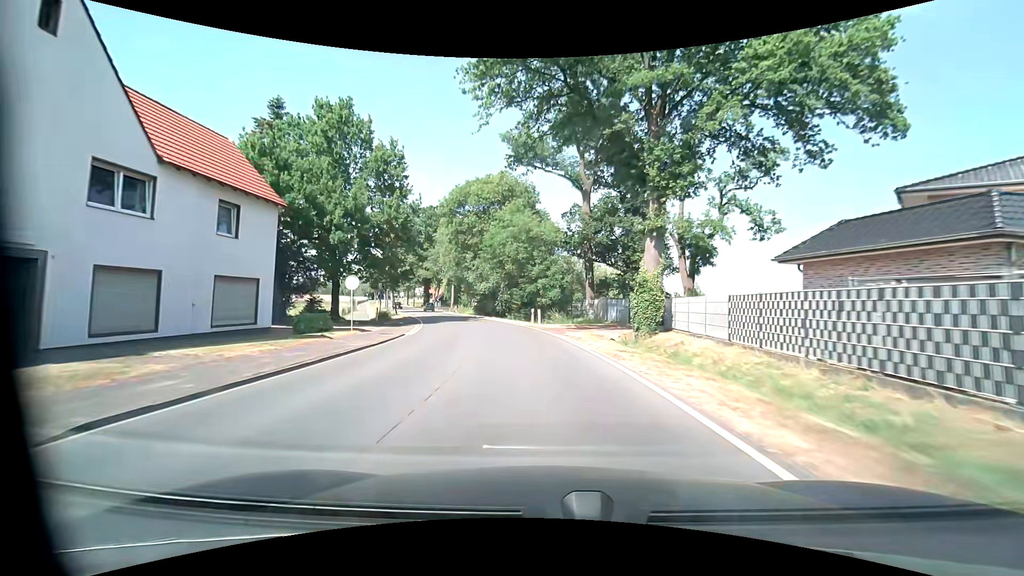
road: tertiary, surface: asphalt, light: Day
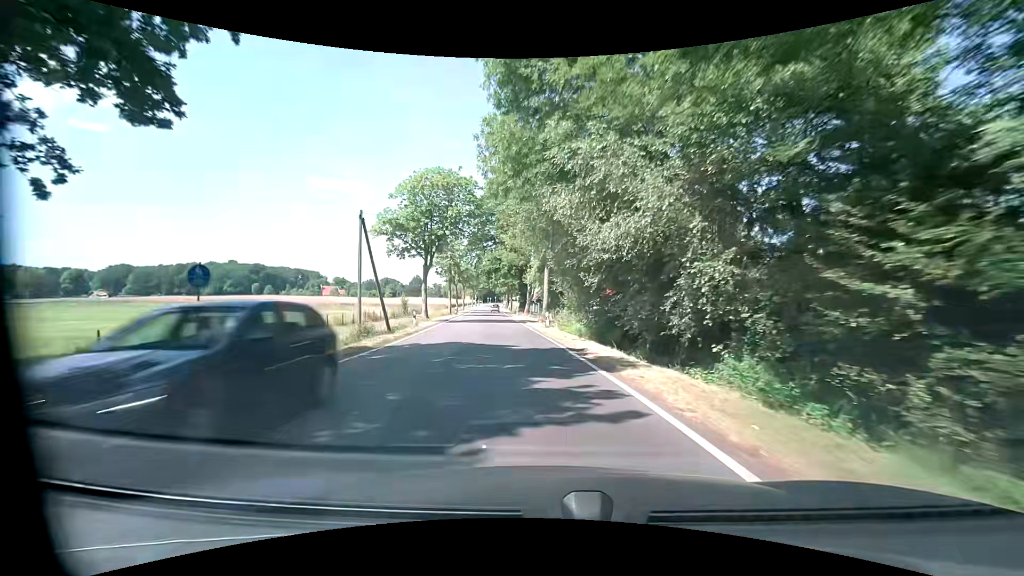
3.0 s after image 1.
(-4.7, +40.0) m; -14°
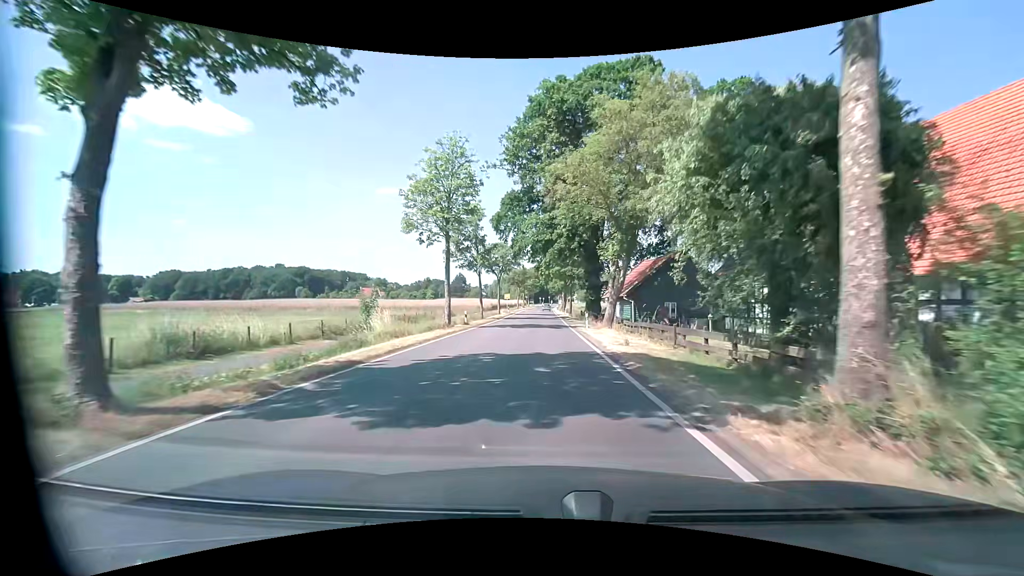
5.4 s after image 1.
(-2.7, +32.1) m; -6°
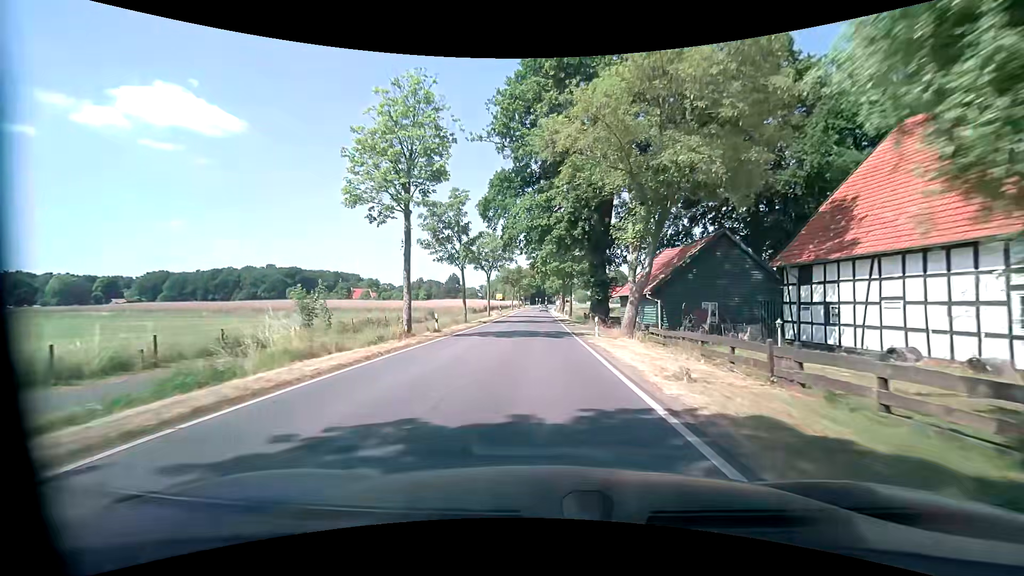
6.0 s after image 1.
(0.0, +8.1) m; 0°
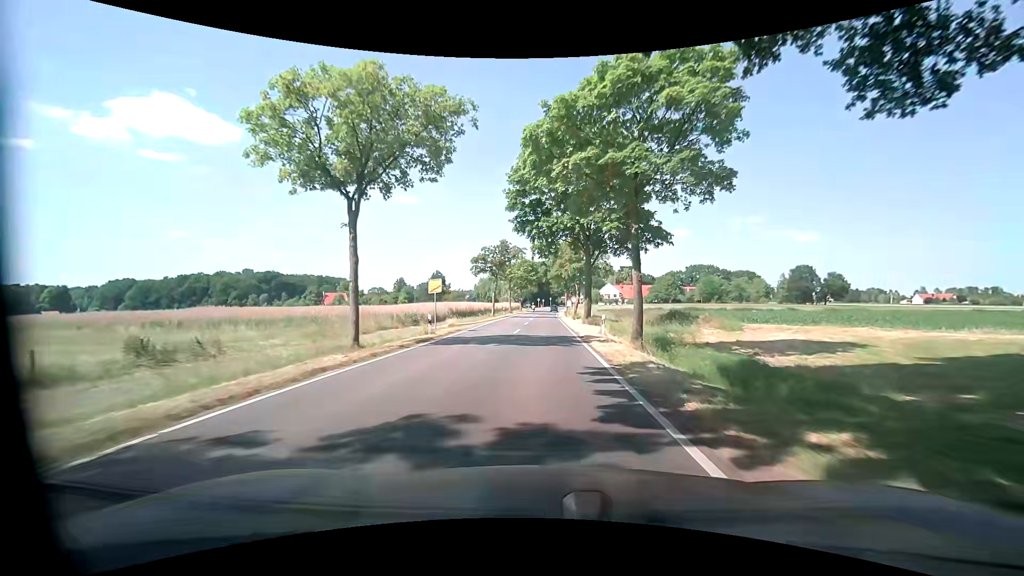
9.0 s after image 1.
(+0.3, +40.4) m; 0°
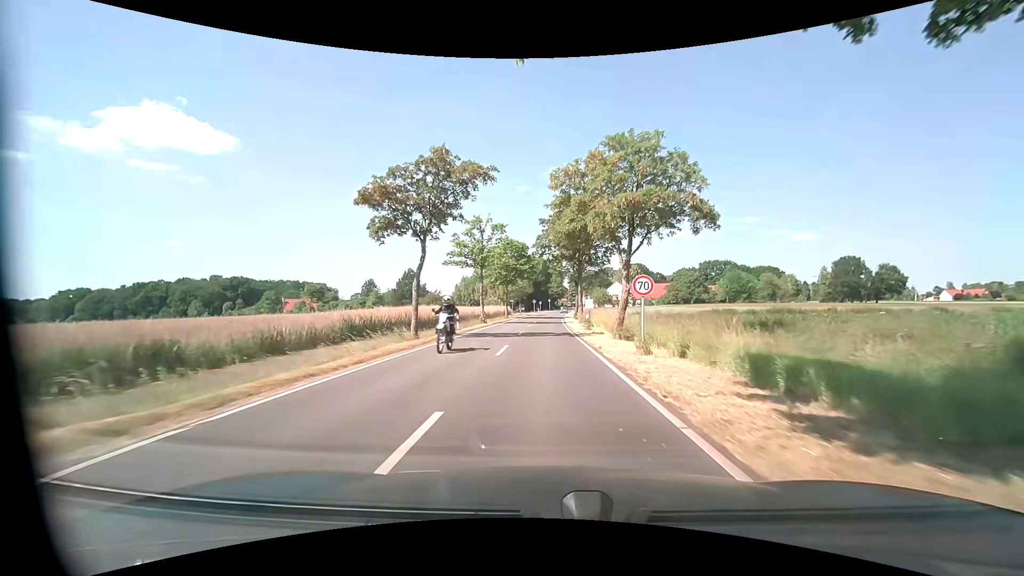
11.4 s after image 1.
(-0.1, +34.6) m; 0°
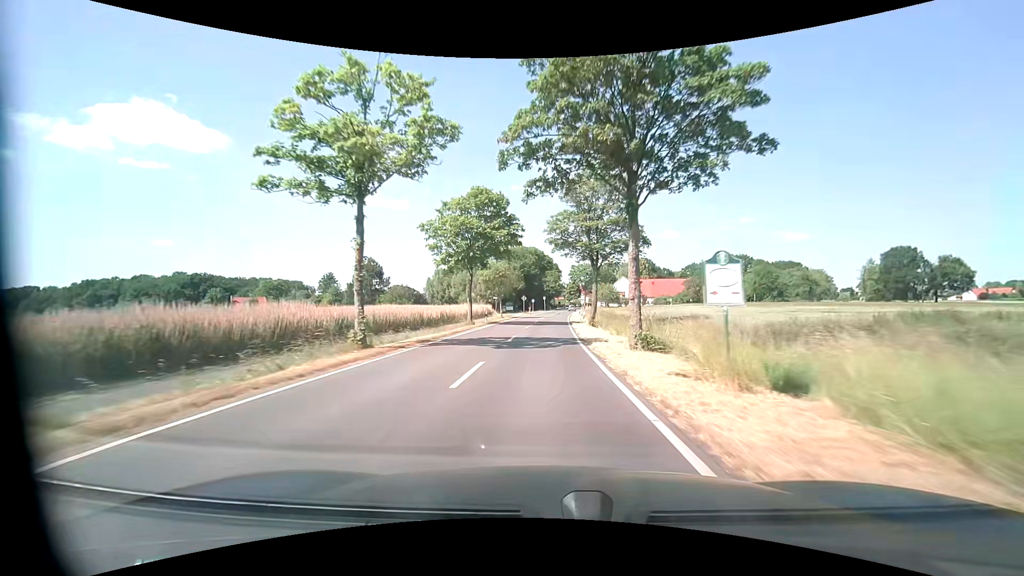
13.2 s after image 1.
(+0.1, +30.1) m; +1°
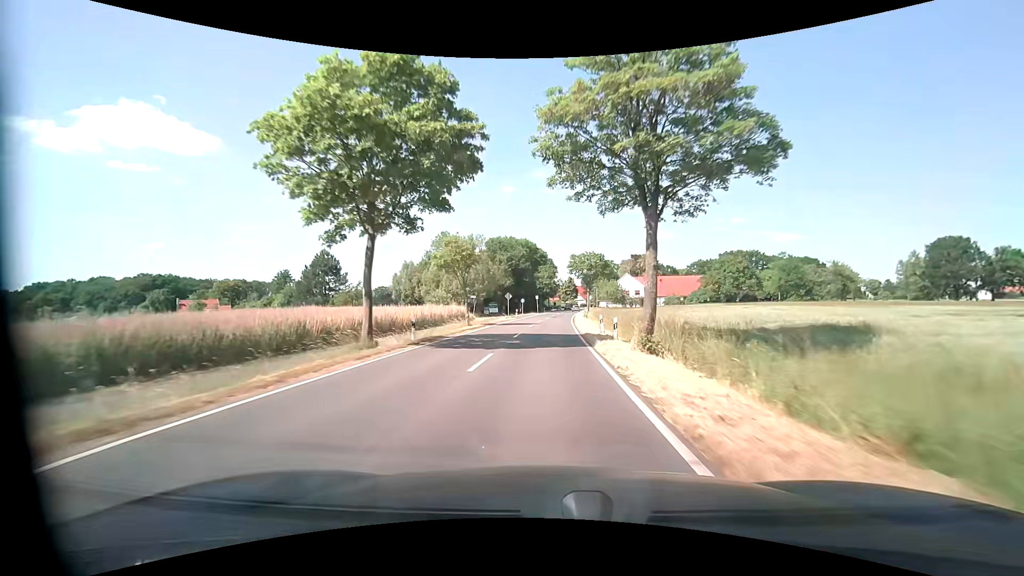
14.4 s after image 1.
(+0.1, +21.9) m; 0°
(0, +10) (0, +20) (0, +30) (+1, +40) (+1, +50) (+2, +60) (+3, +70) (+3, +80) (+4, +90) (+5, +100) m
